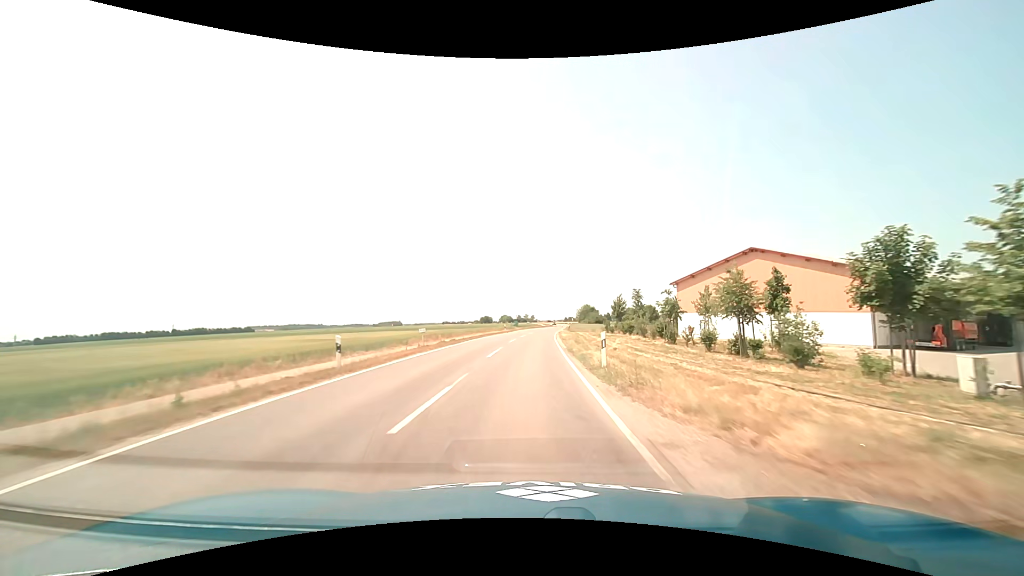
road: tertiary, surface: asphalt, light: Day
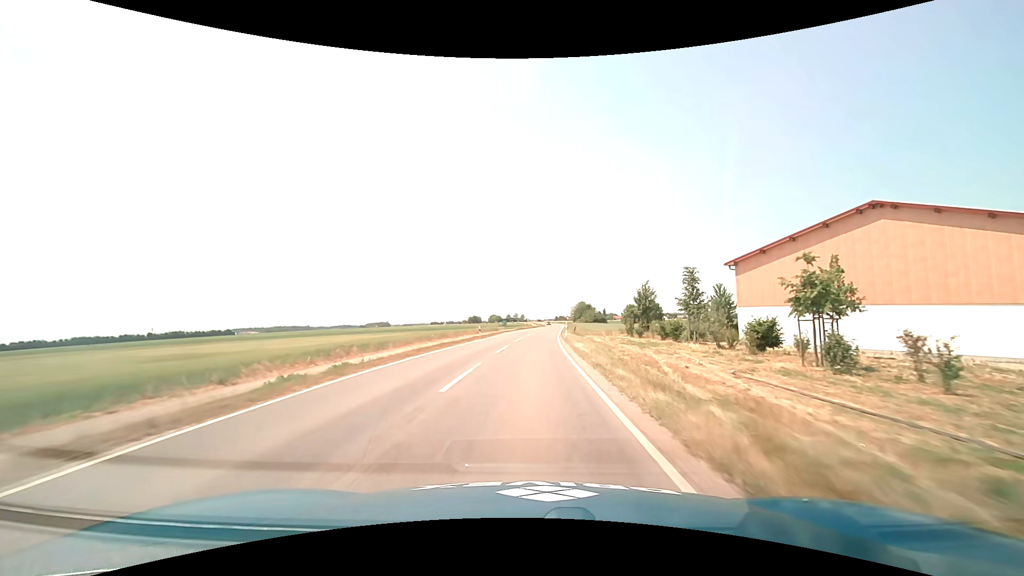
(+0.2, +21.9) m; +1°
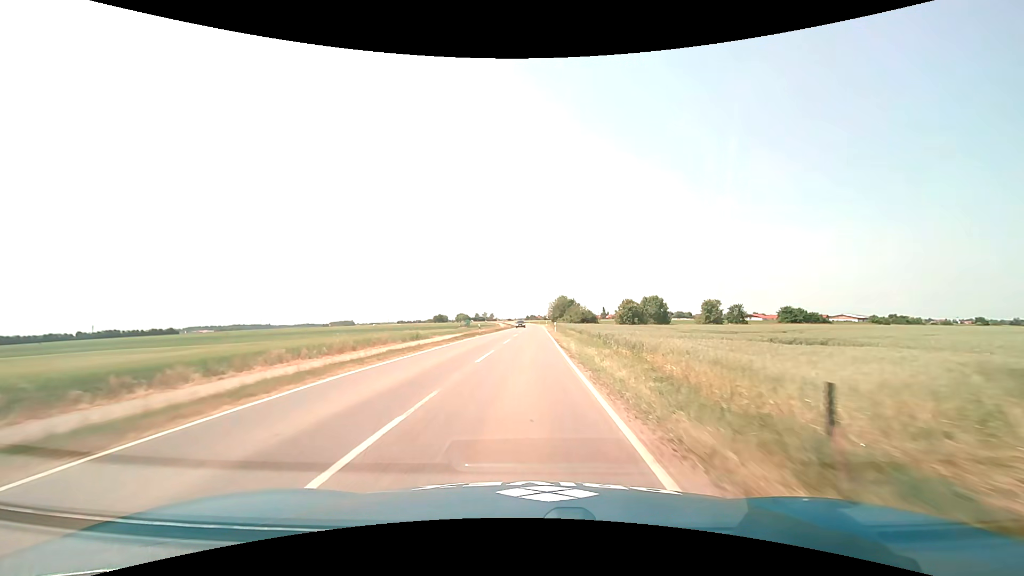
(+1.3, +43.8) m; +3°
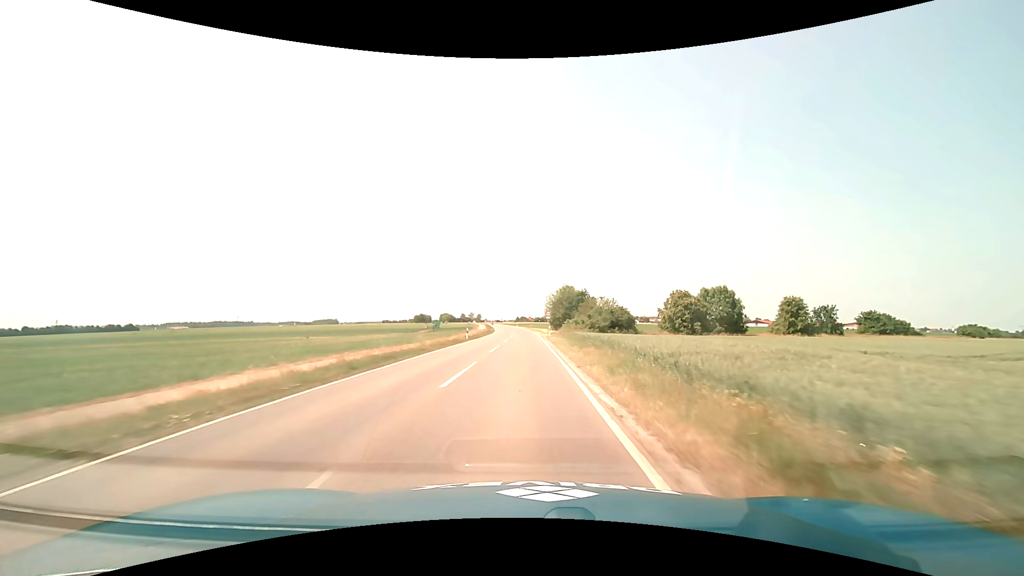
(+0.9, +54.8) m; +1°
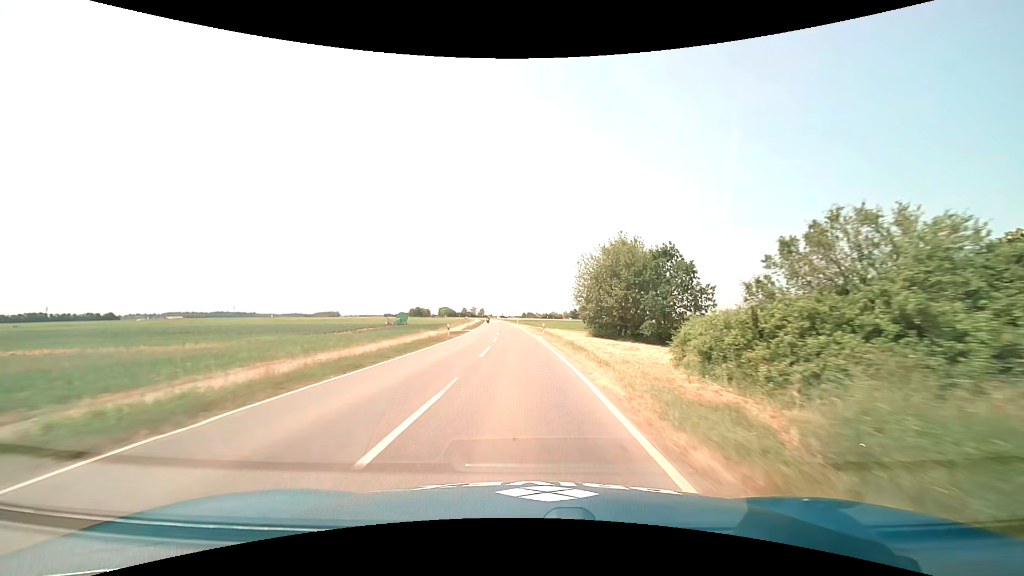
(-0.1, +55.3) m; -1°
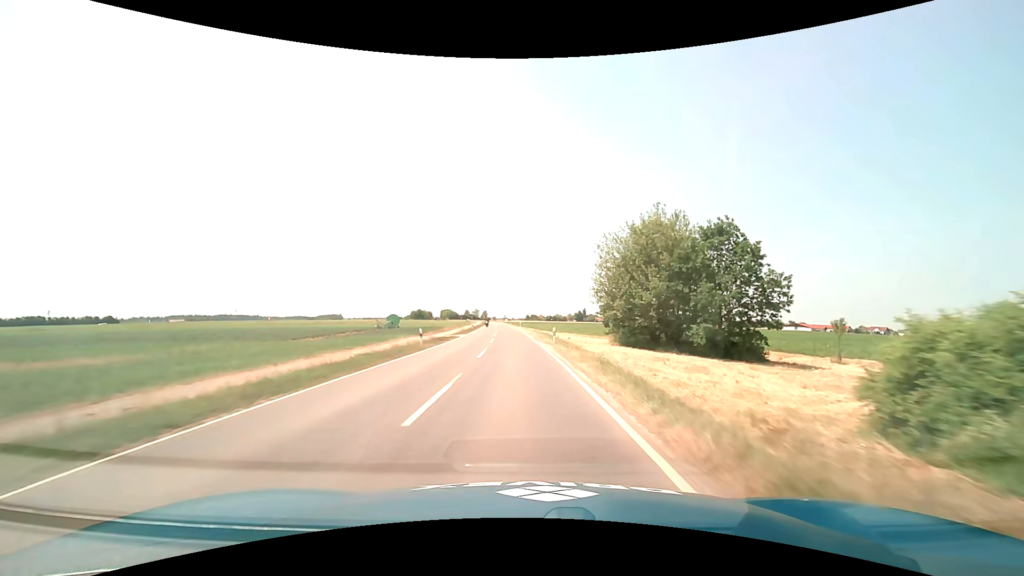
(0.0, +11.1) m; 0°
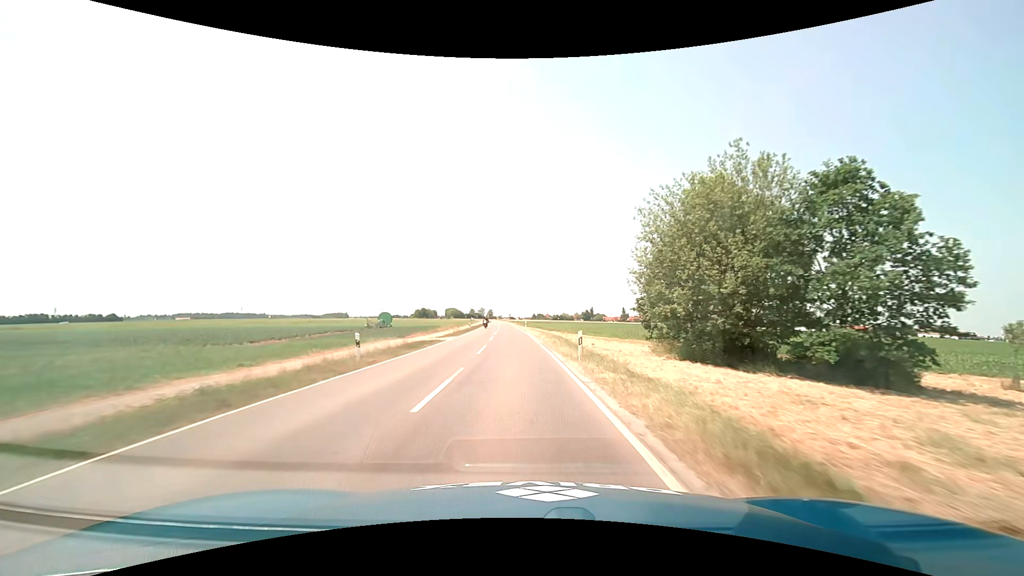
(0.0, +11.1) m; -1°
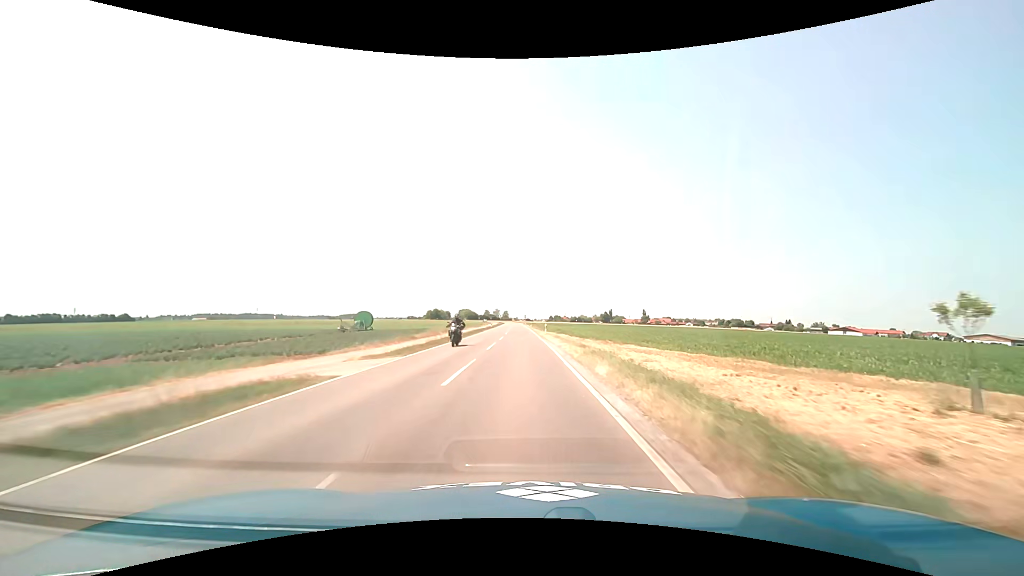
(-0.4, +22.3) m; -2°
(0, +10) (0, +20) (0, +30) (0, +40) (-1, +50) (-1, +60) (-1, +70) (-1, +80) (-1, +90) (-2, +100) m
